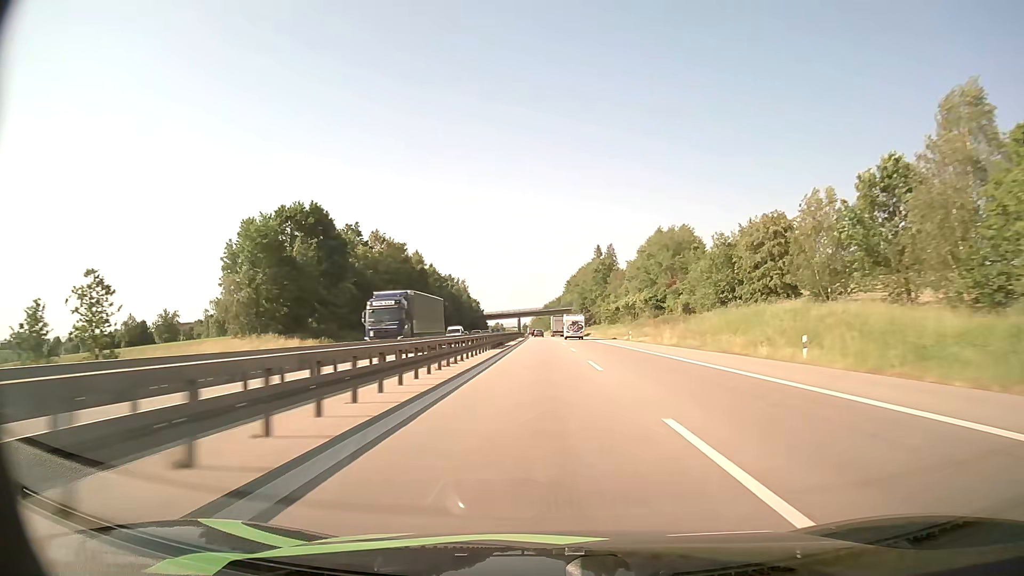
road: motorway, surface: asphalt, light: Day
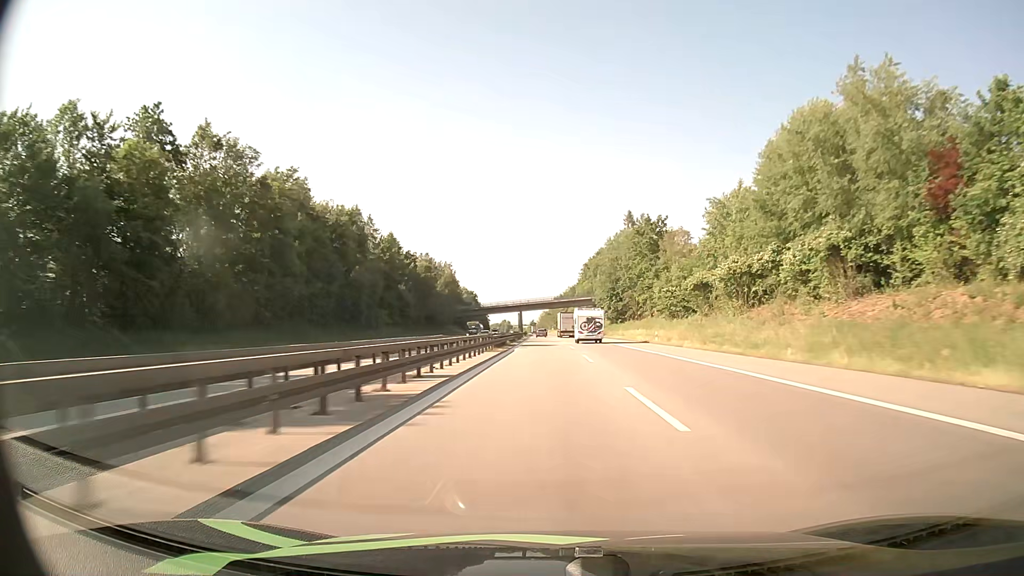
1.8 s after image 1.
(-0.5, +65.9) m; -1°
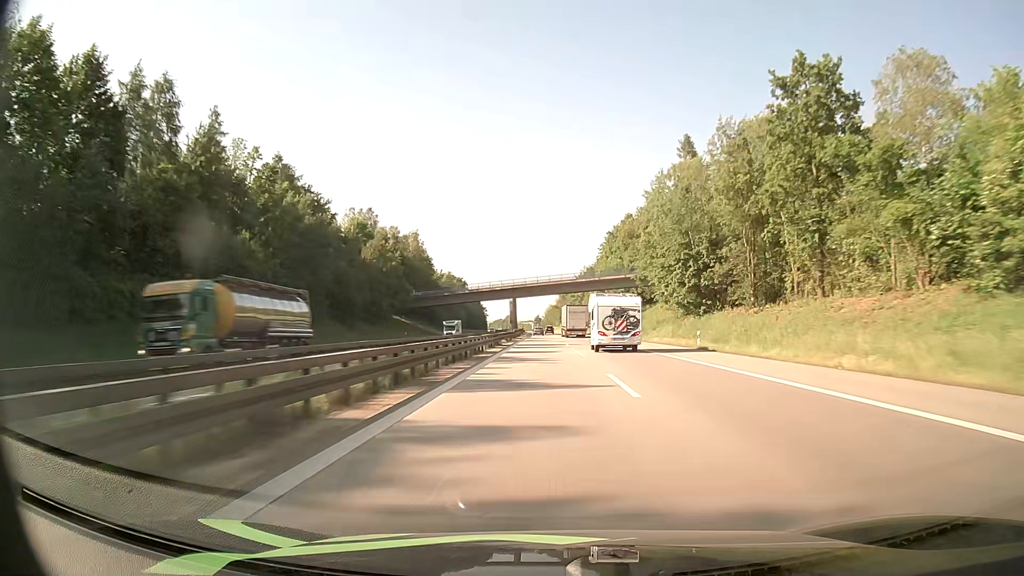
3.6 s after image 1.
(-0.1, +67.1) m; -1°
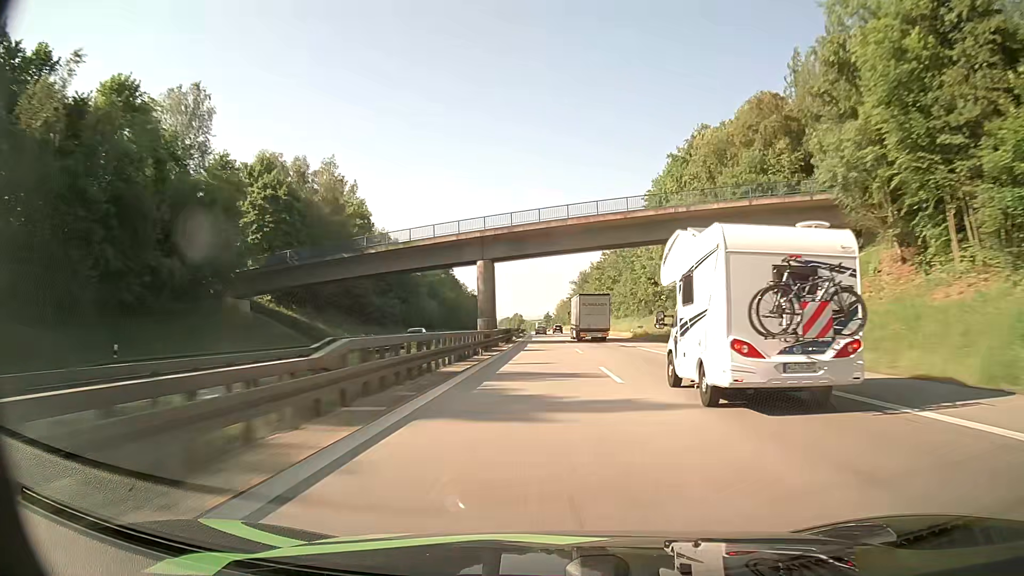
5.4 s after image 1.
(-0.5, +68.0) m; -1°
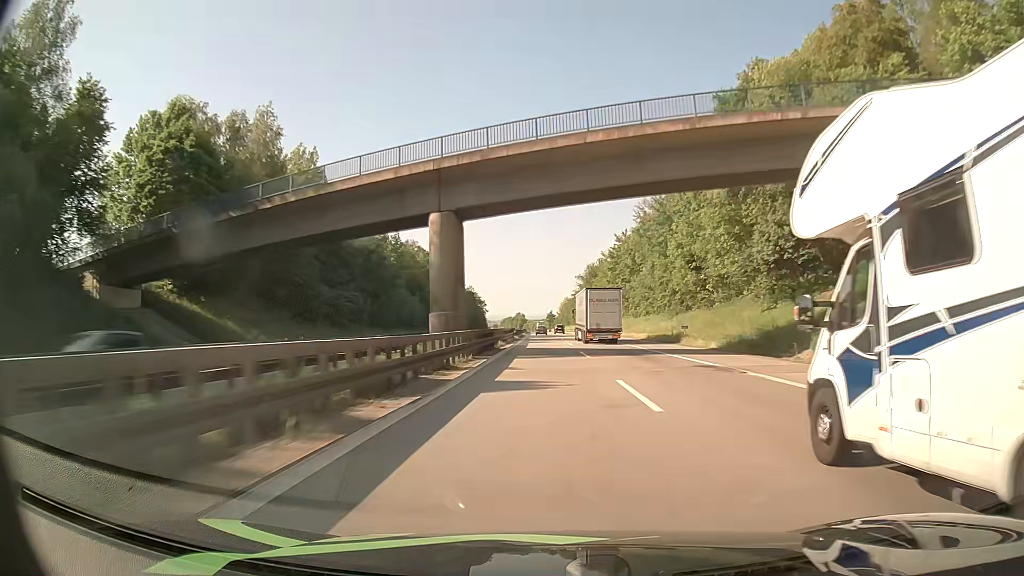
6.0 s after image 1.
(0.0, +22.8) m; 0°
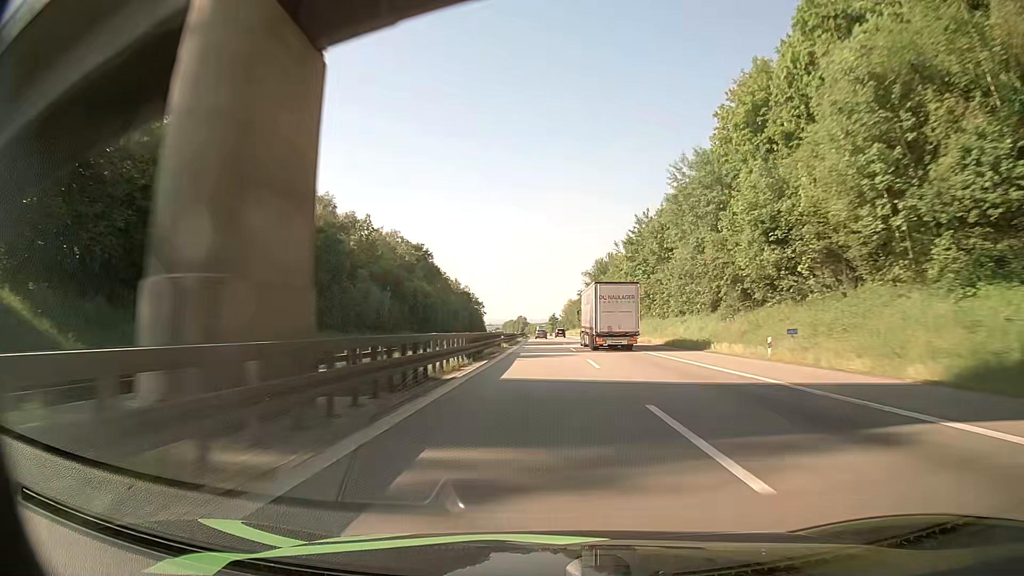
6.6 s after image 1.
(-0.1, +22.9) m; 0°
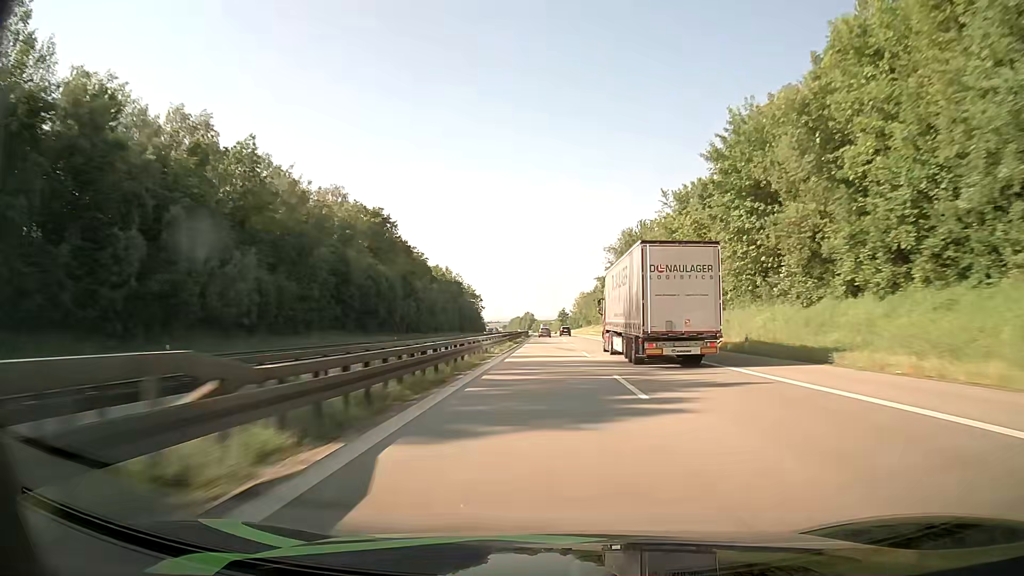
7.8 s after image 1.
(-0.1, +45.9) m; -1°
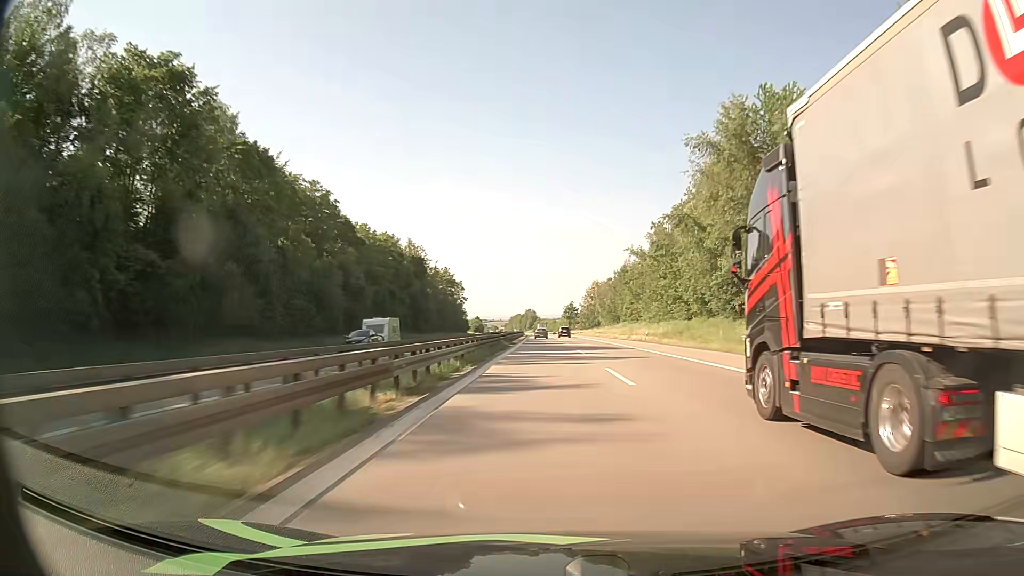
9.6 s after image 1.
(-0.5, +69.0) m; 0°
(0, +10) (0, +20) (0, +30) (0, +40) (0, +50) (0, +60) (0, +70) (0, +80) (-1, +90) (-1, +100) m
